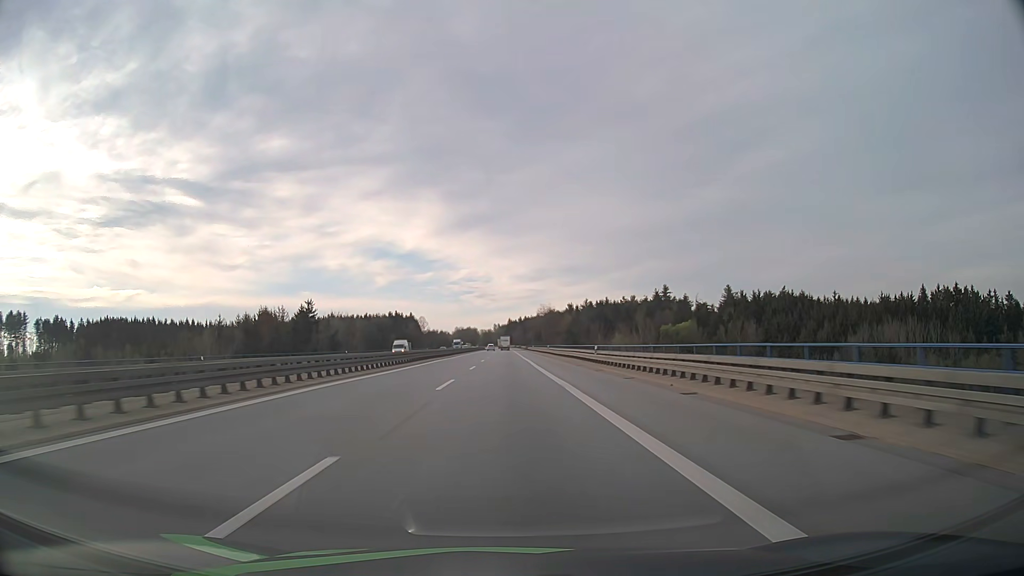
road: motorway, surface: asphalt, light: Day
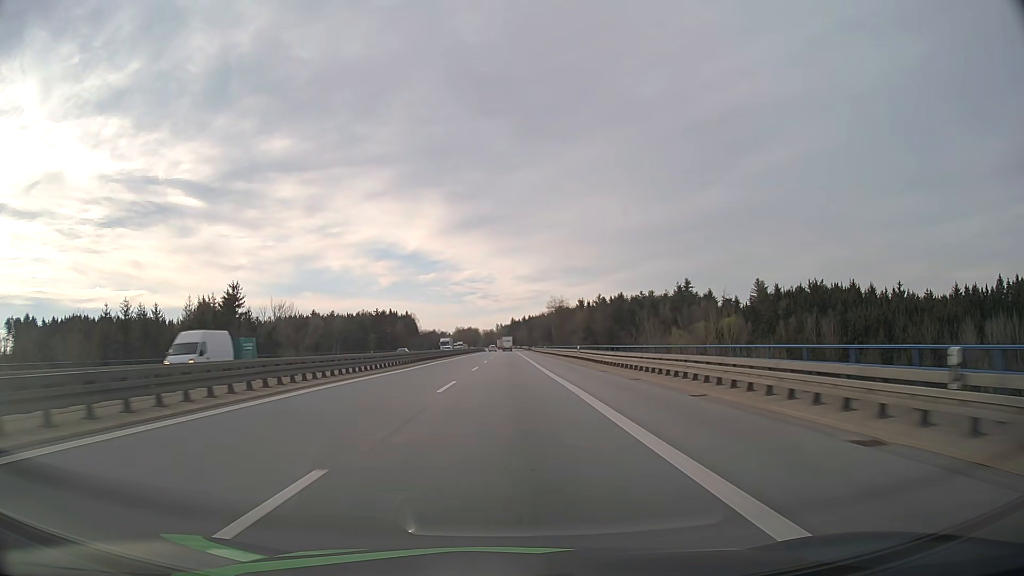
(-0.1, +37.2) m; 0°
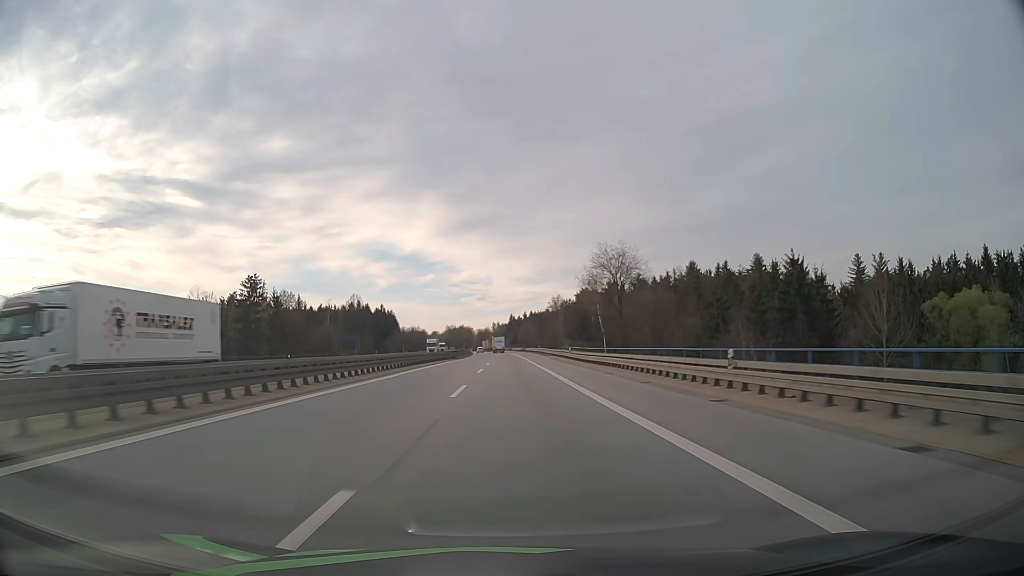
(-0.4, +92.1) m; 0°
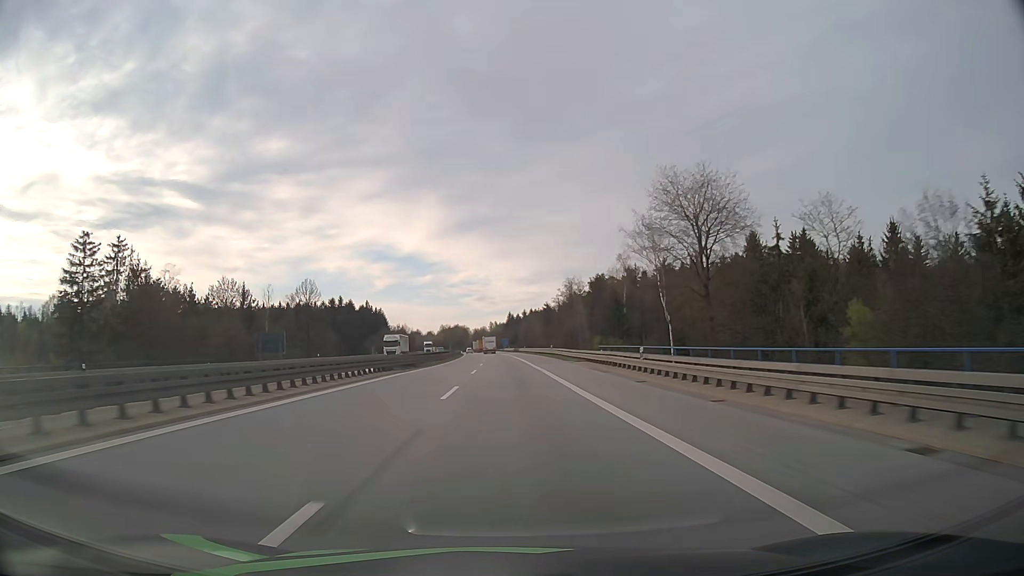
(+0.1, +37.0) m; 0°
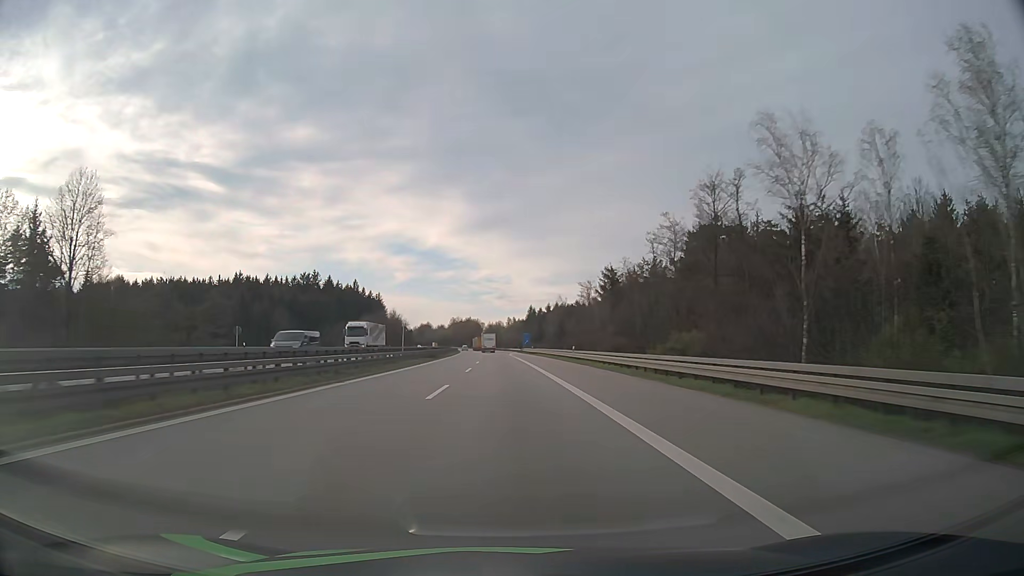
(-0.8, +74.2) m; -2°
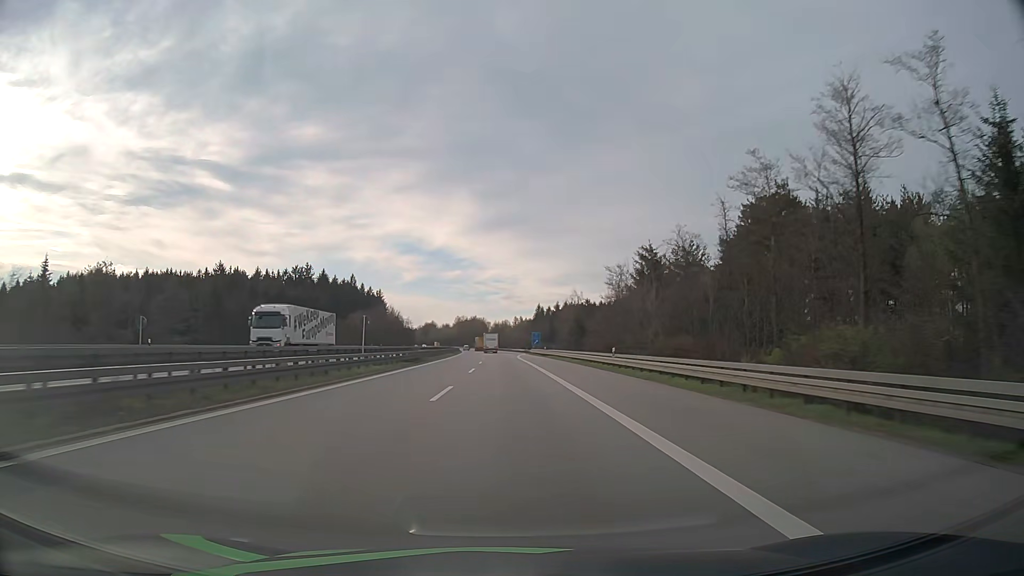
(-0.1, +18.4) m; -1°
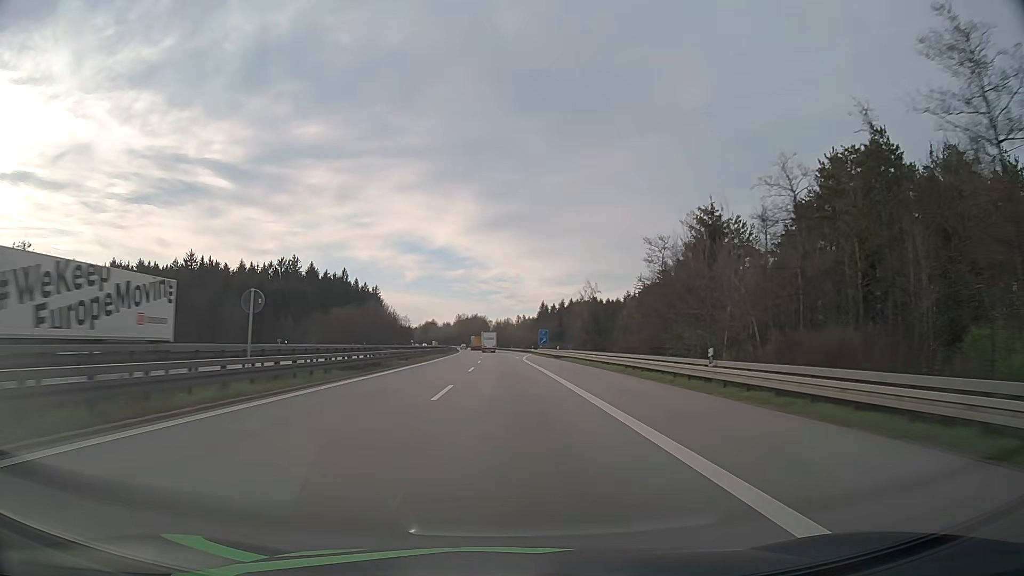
(0.0, +18.3) m; 0°
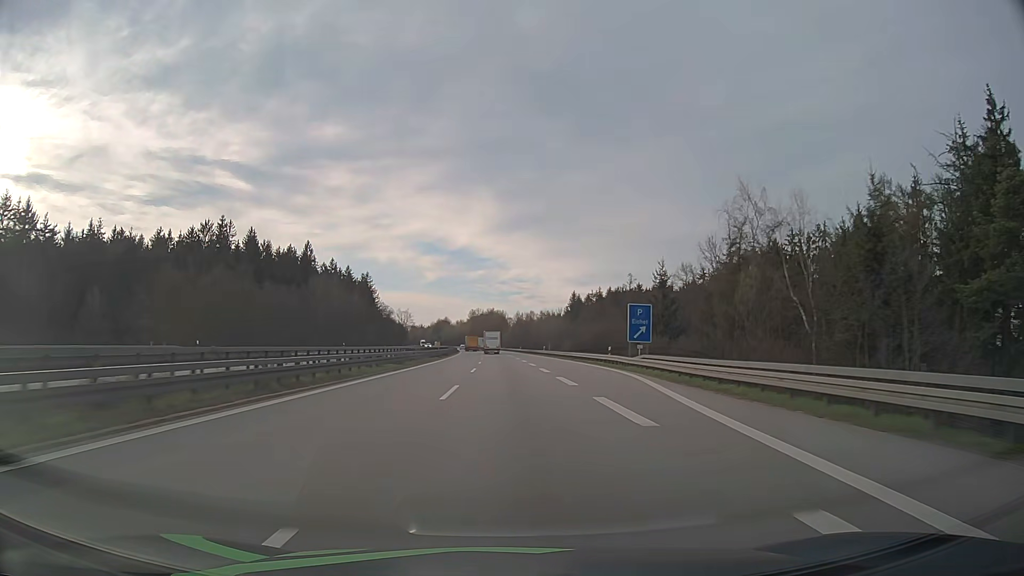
(-1.0, +72.6) m; -2°
(0, +10) (0, +20) (0, +30) (0, +40) (-1, +50) (-1, +60) (-1, +70) (-1, +80) (-2, +90) (-2, +100) m
